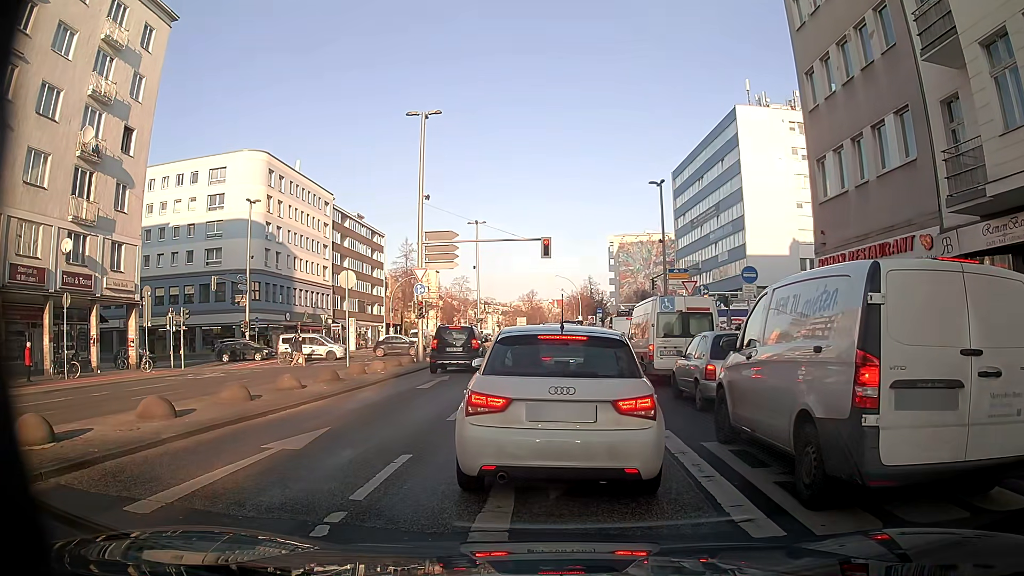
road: secondary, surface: asphalt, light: Day
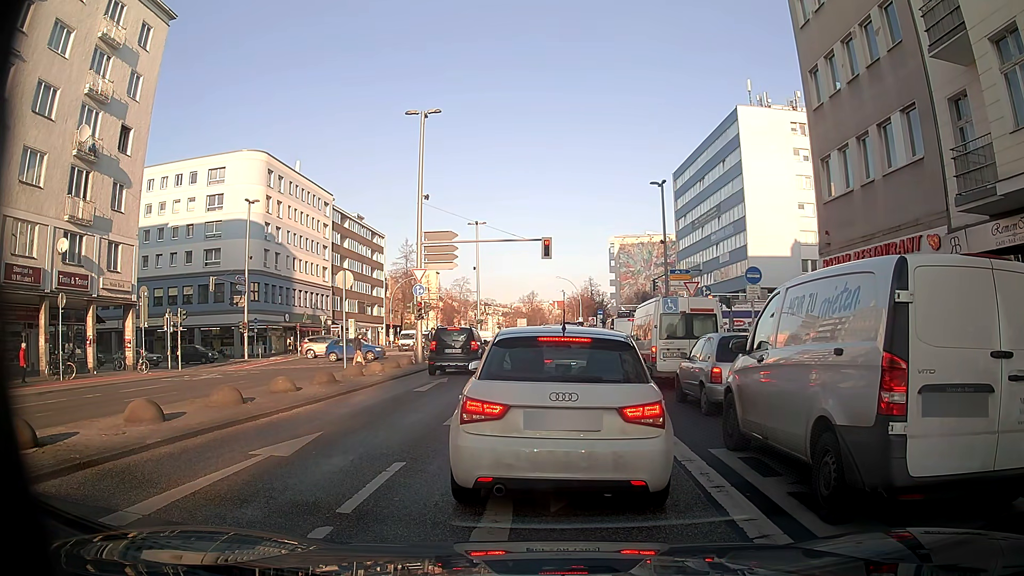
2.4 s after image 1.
(0.0, +0.4) m; 0°
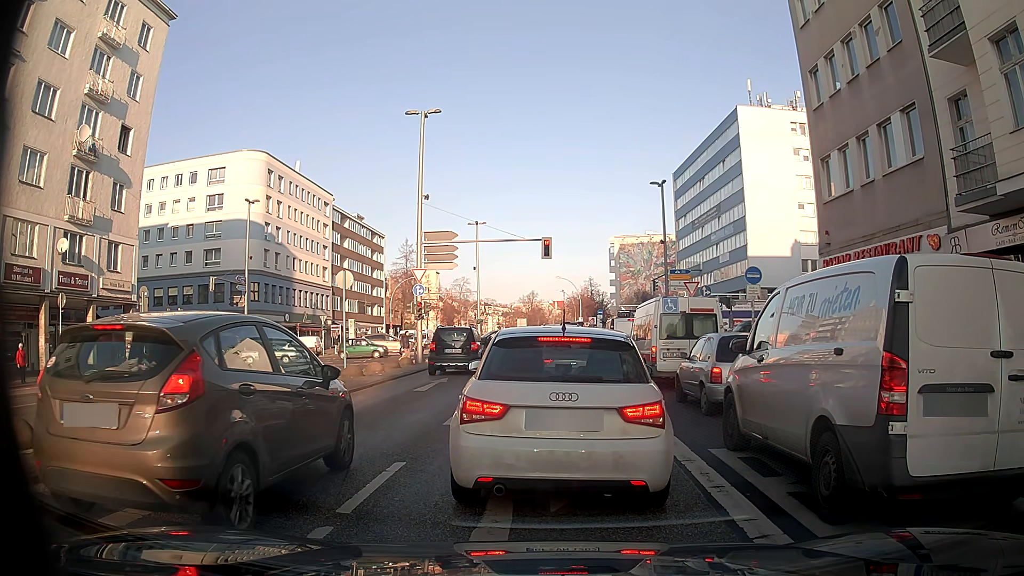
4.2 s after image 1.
(0.0, 0.0) m; 0°
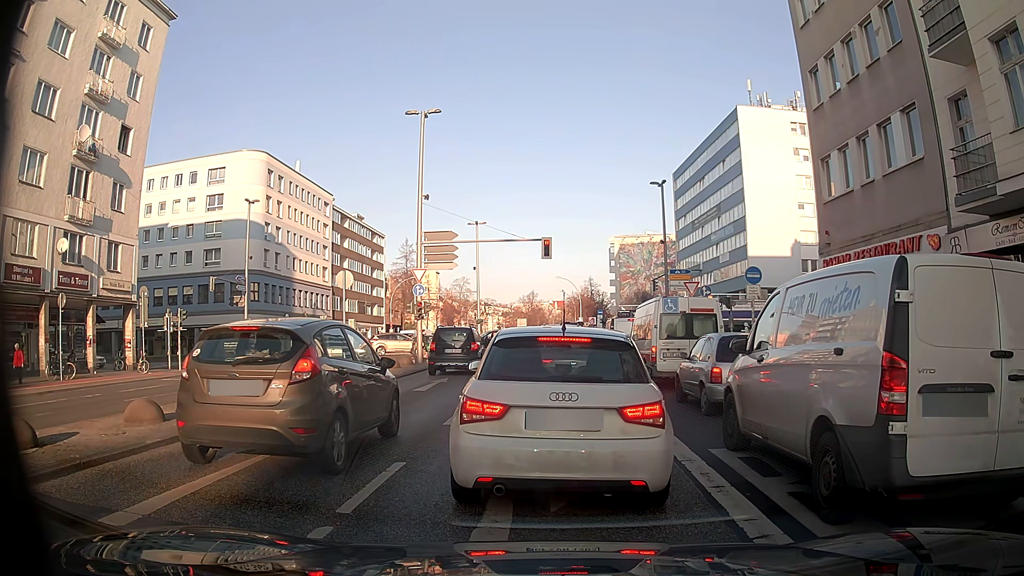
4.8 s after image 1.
(0.0, 0.0) m; 0°
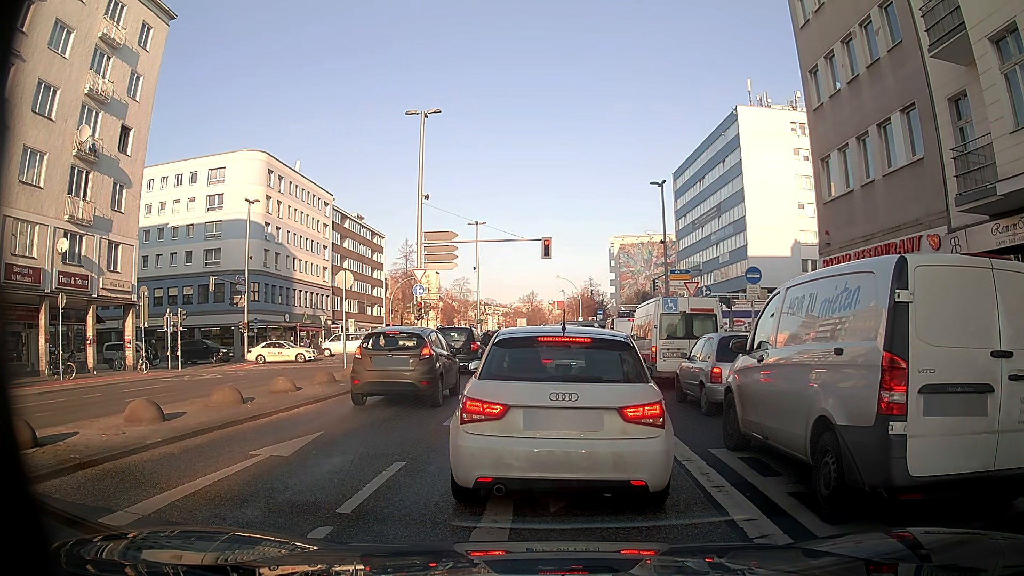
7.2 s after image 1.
(0.0, 0.0) m; 0°
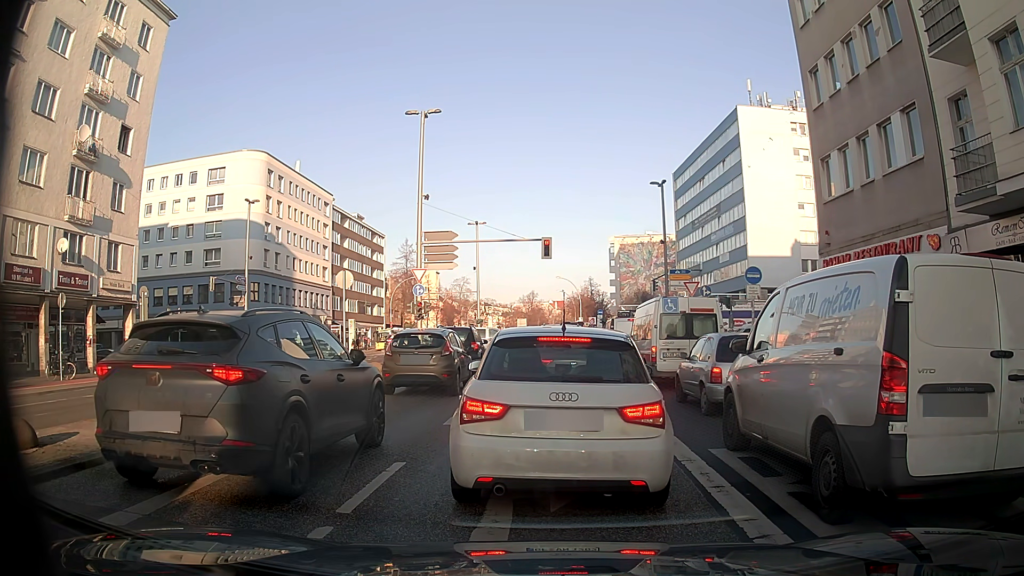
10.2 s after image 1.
(0.0, 0.0) m; 0°
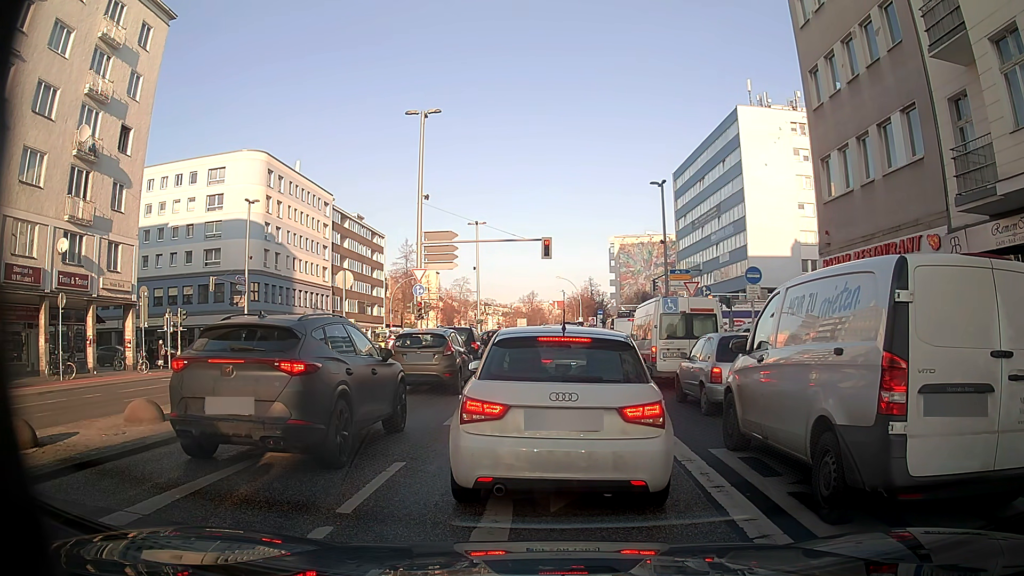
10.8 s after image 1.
(0.0, 0.0) m; 0°
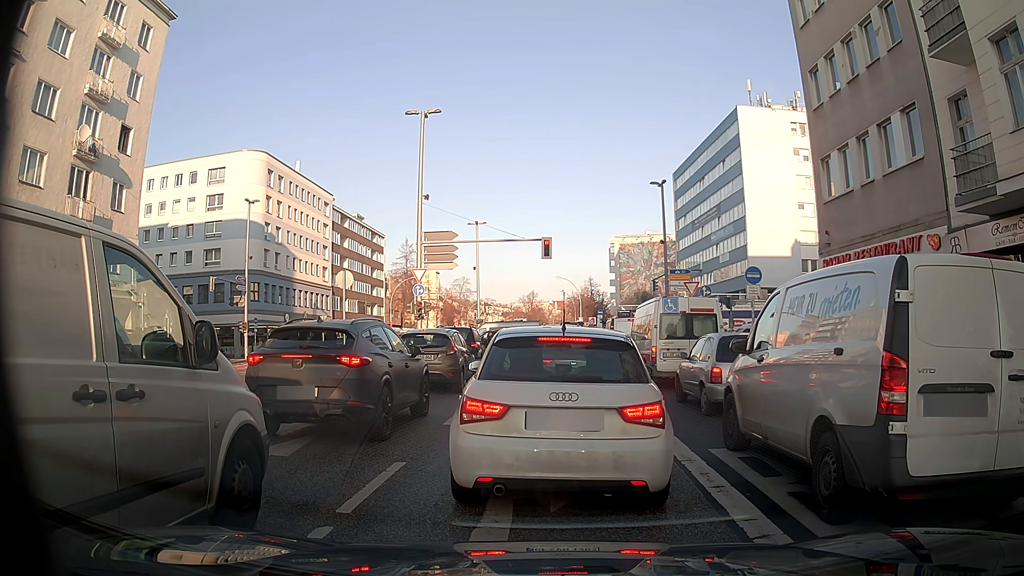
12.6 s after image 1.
(0.0, 0.0) m; 0°
